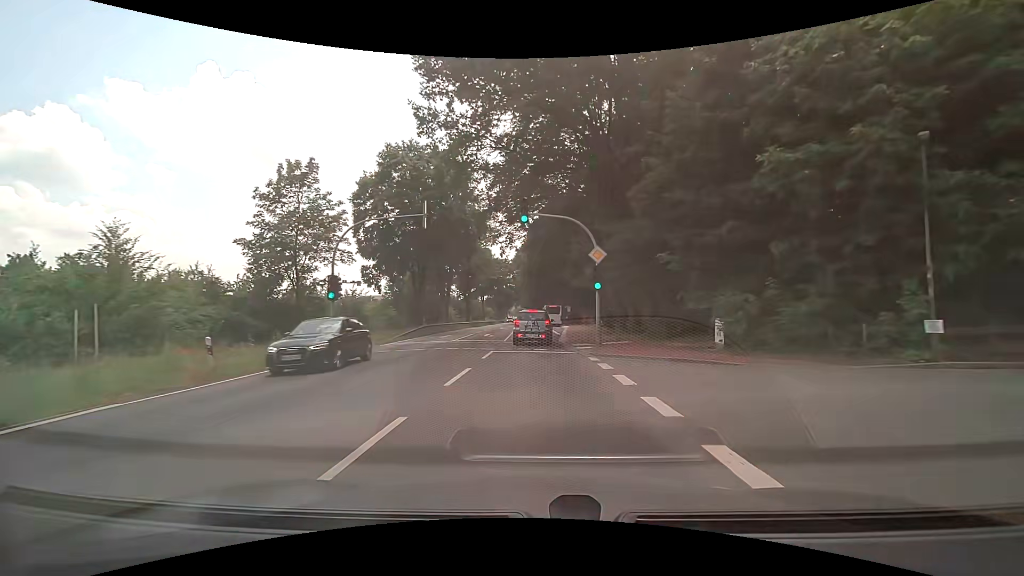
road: primary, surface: asphalt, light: Day
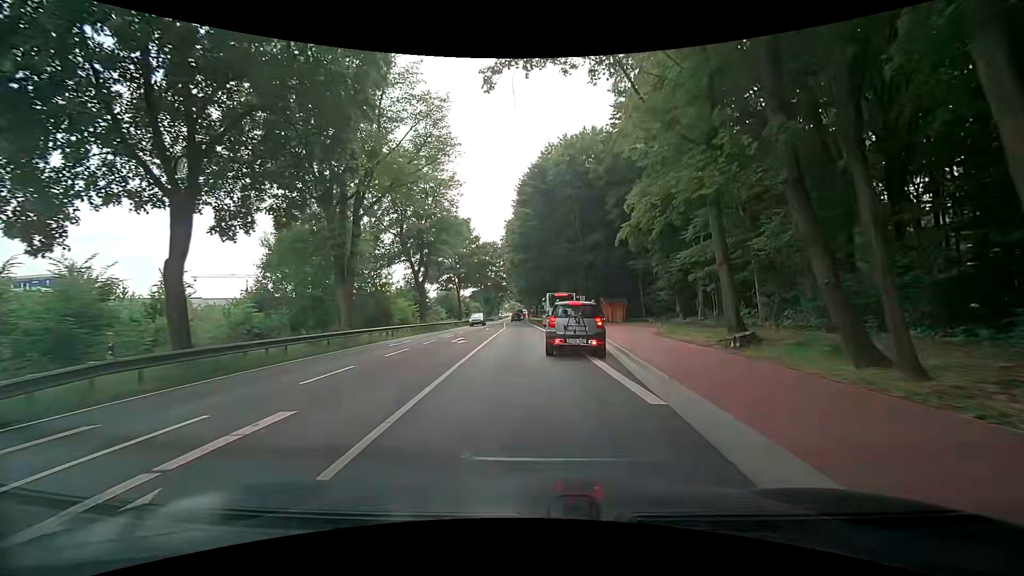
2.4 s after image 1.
(+0.1, +29.8) m; +1°
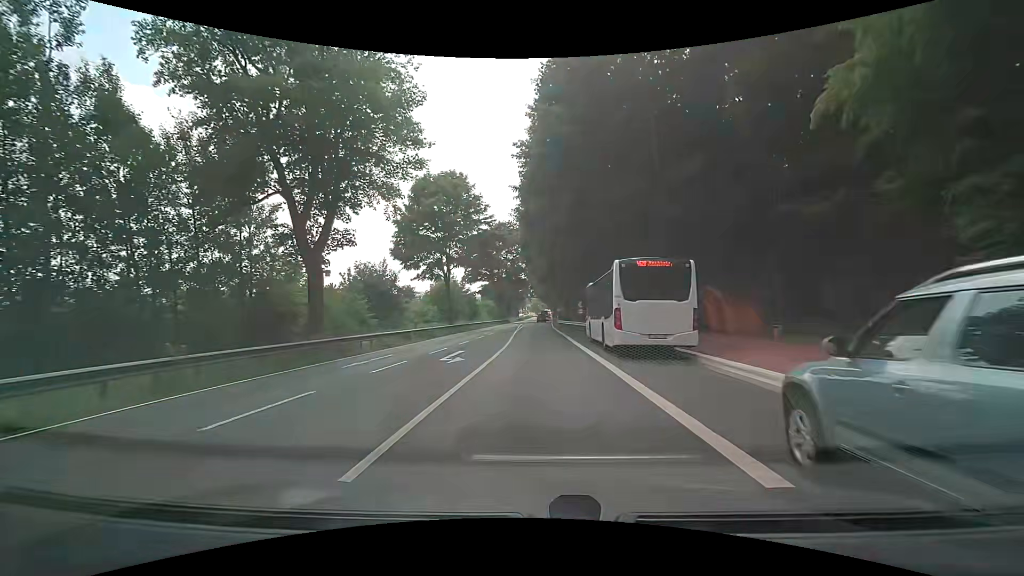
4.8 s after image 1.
(-0.7, +28.0) m; -3°
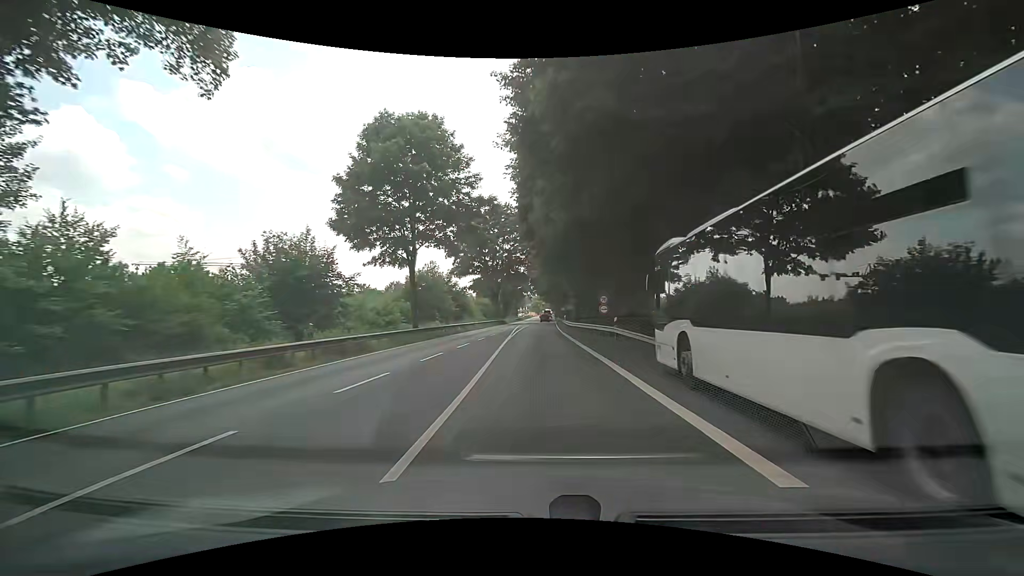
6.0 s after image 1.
(-0.1, +15.4) m; 0°
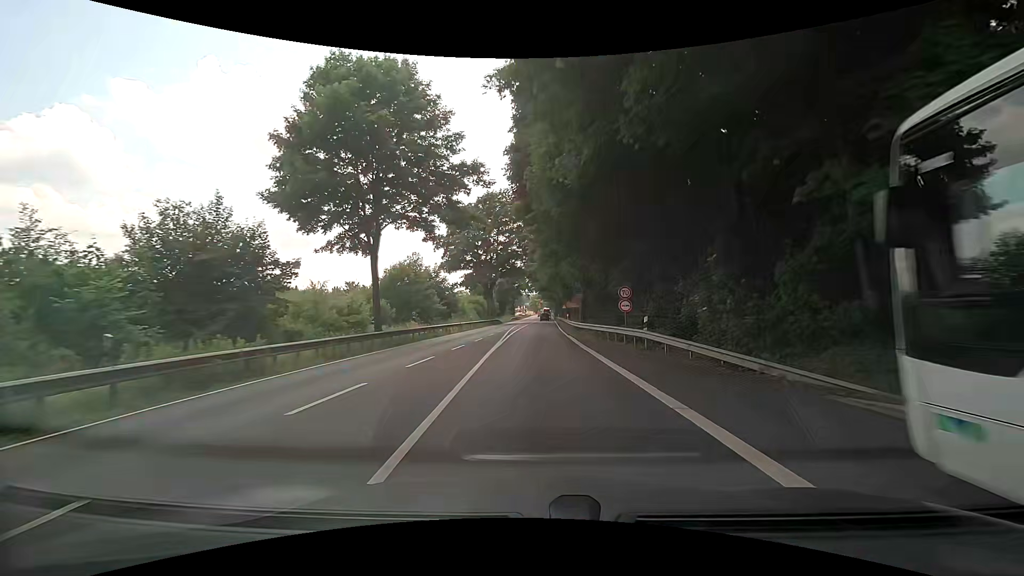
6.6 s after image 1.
(0.0, +8.2) m; +1°
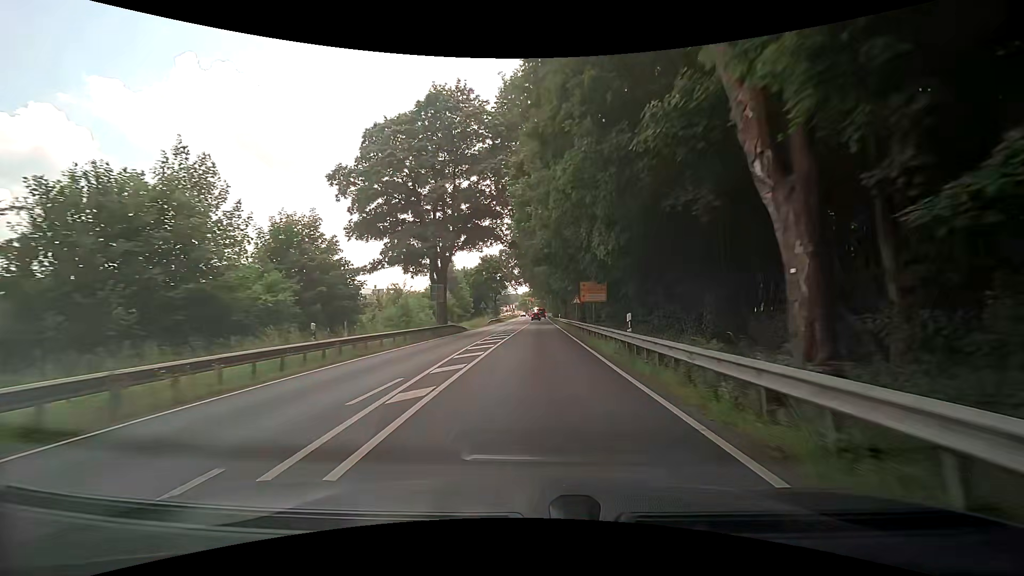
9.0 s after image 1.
(-0.3, +35.5) m; +1°
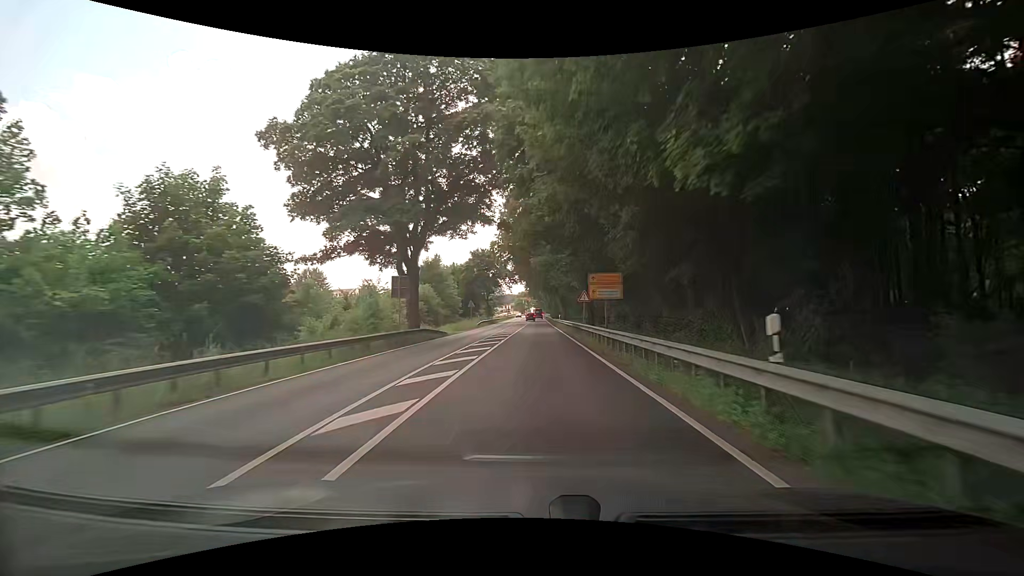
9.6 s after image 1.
(0.0, +9.4) m; 0°
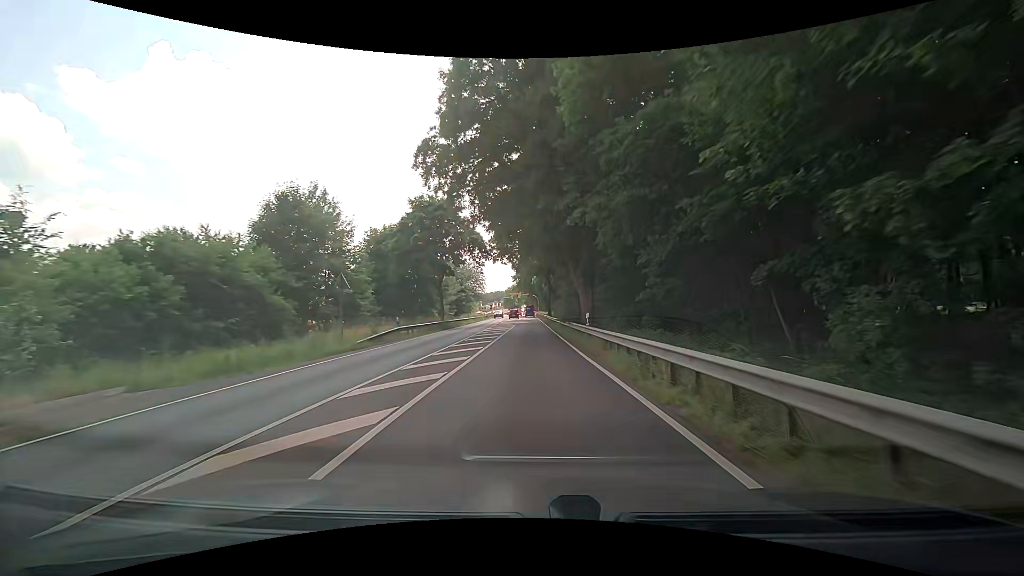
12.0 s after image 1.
(+0.6, +38.7) m; +1°
(0, +10) (0, +20) (0, +30) (0, +40) (0, +50) (0, +60) (0, +70) (0, +80) (0, +90) (-1, +100) m
